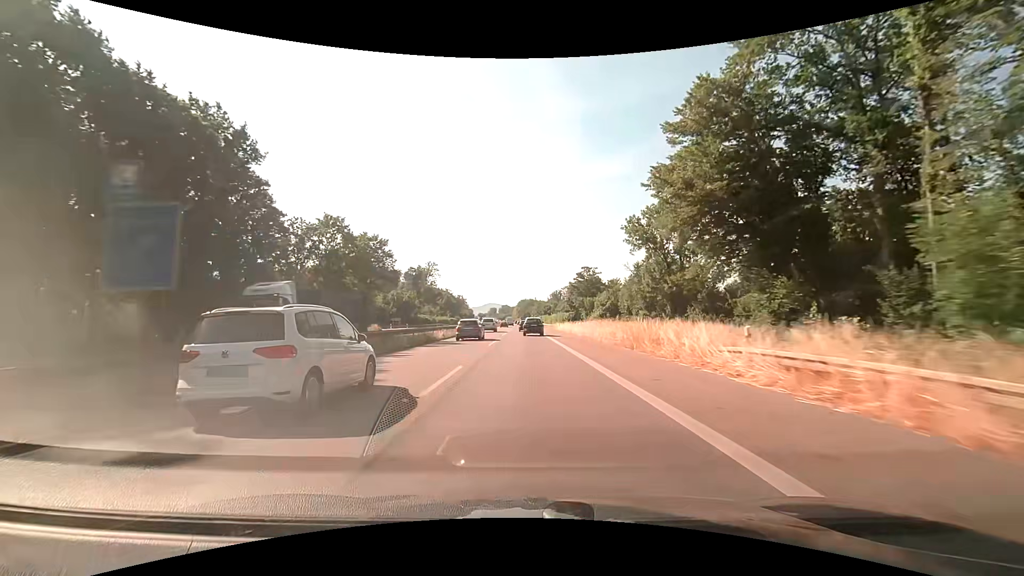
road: trunk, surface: asphalt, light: Day
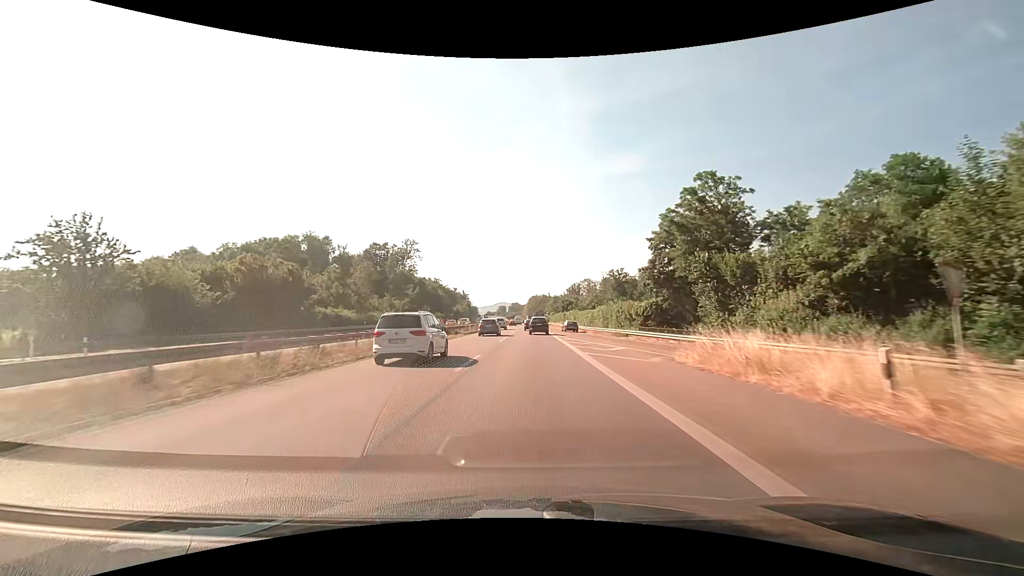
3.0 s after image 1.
(-0.6, +69.1) m; -1°
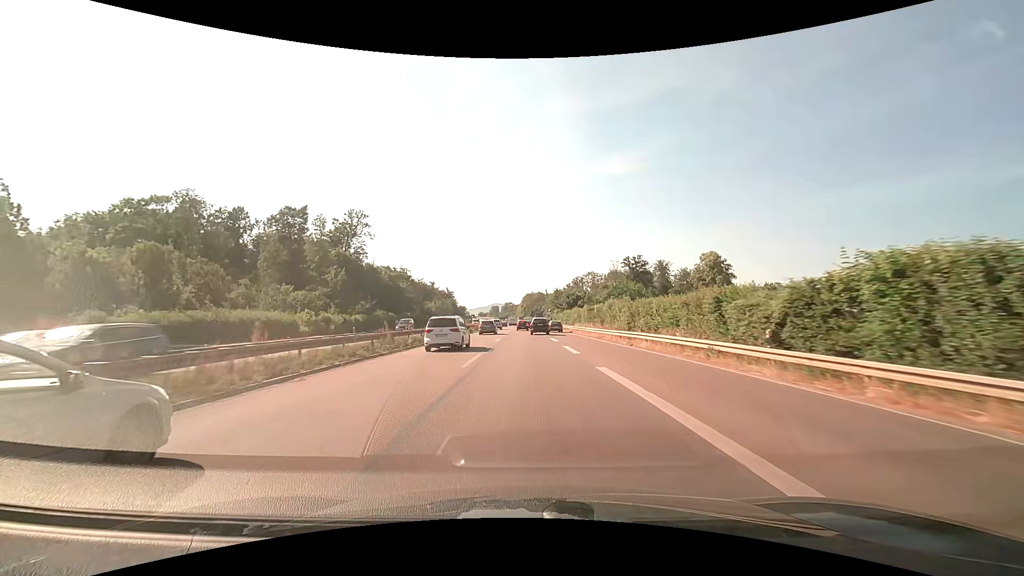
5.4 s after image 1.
(+0.2, +53.4) m; +1°
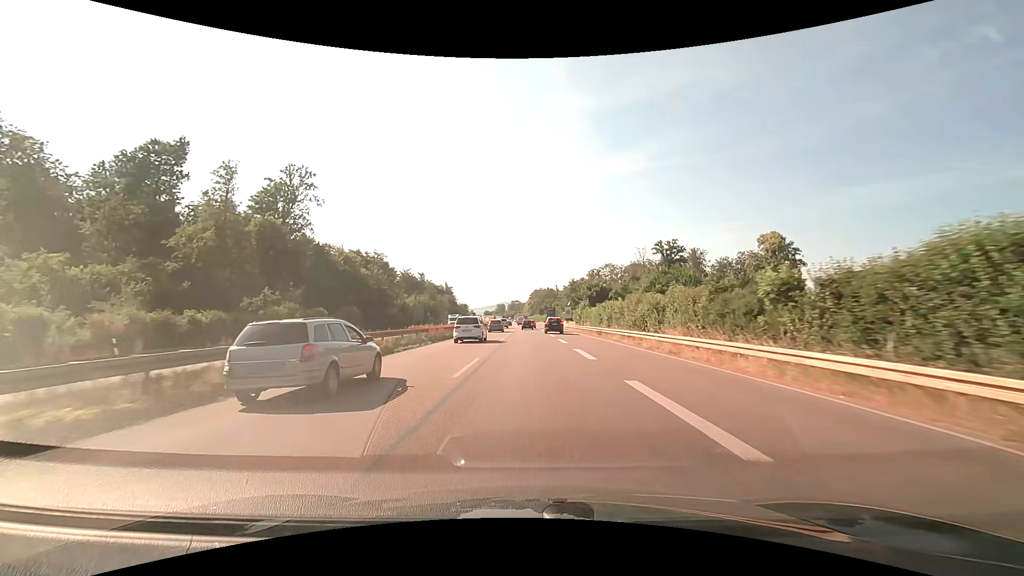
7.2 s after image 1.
(-0.4, +39.4) m; -1°
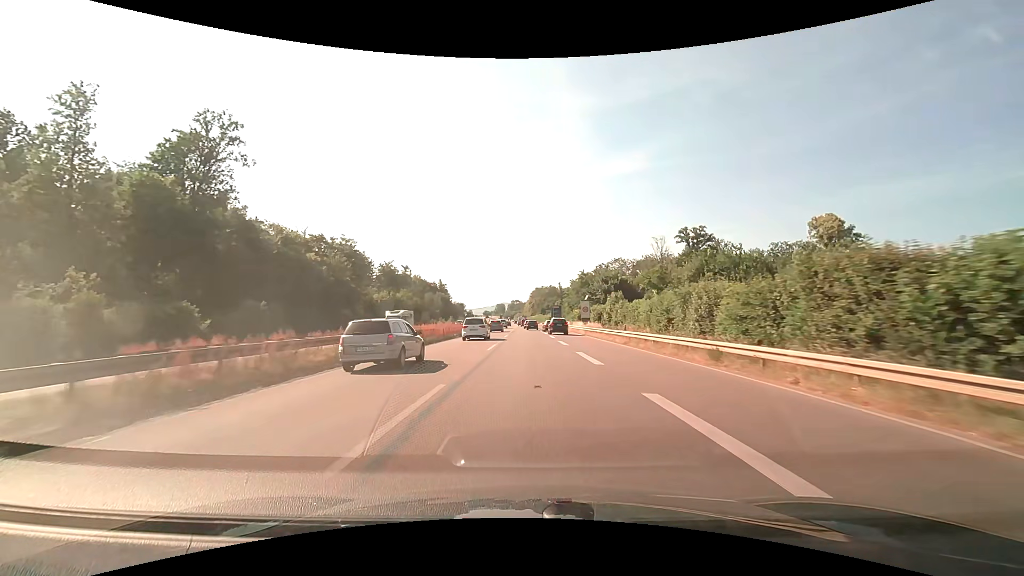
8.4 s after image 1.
(0.0, +25.7) m; 0°
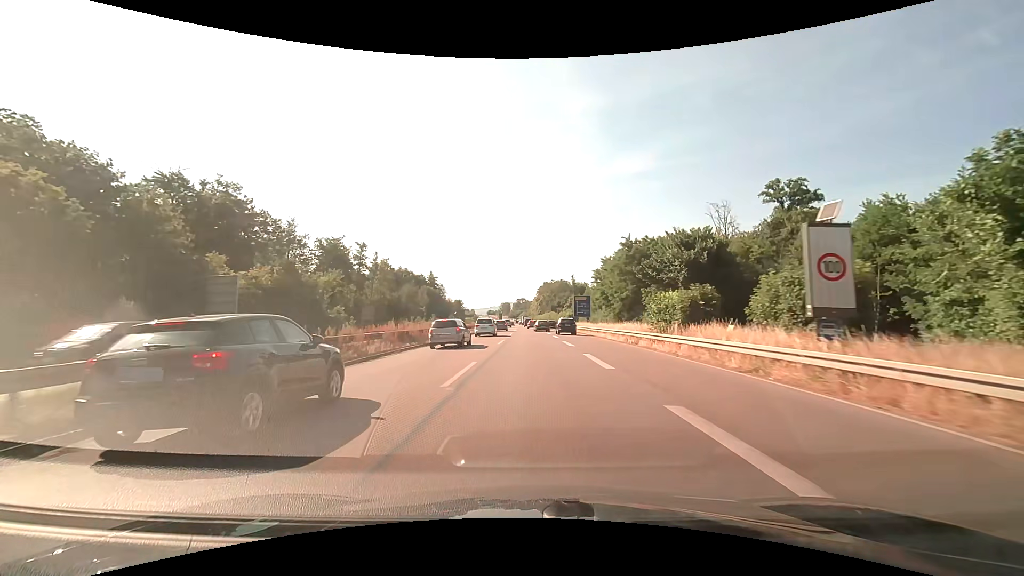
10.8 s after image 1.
(-0.3, +49.1) m; -1°
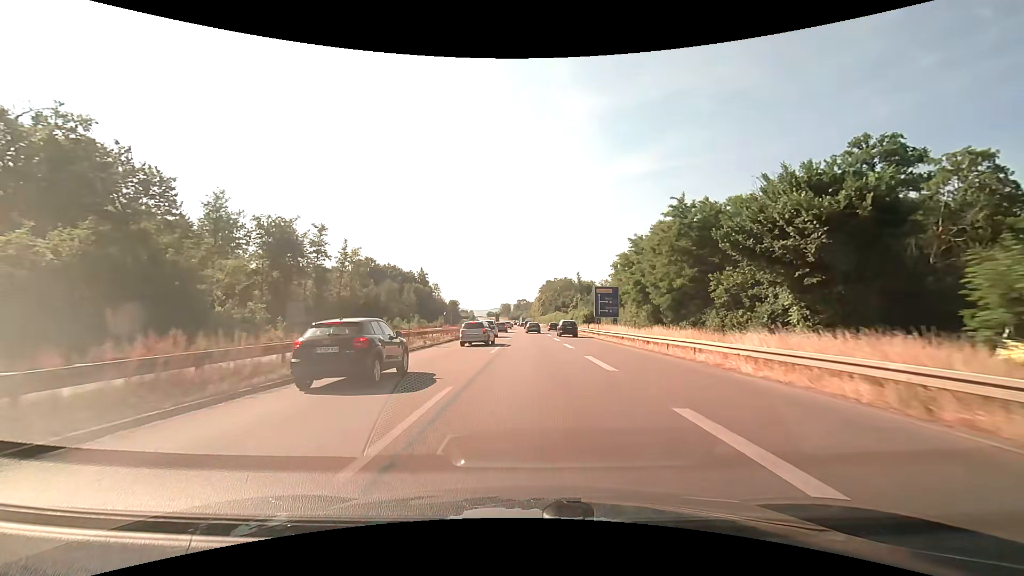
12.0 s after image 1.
(-0.1, +24.2) m; 0°
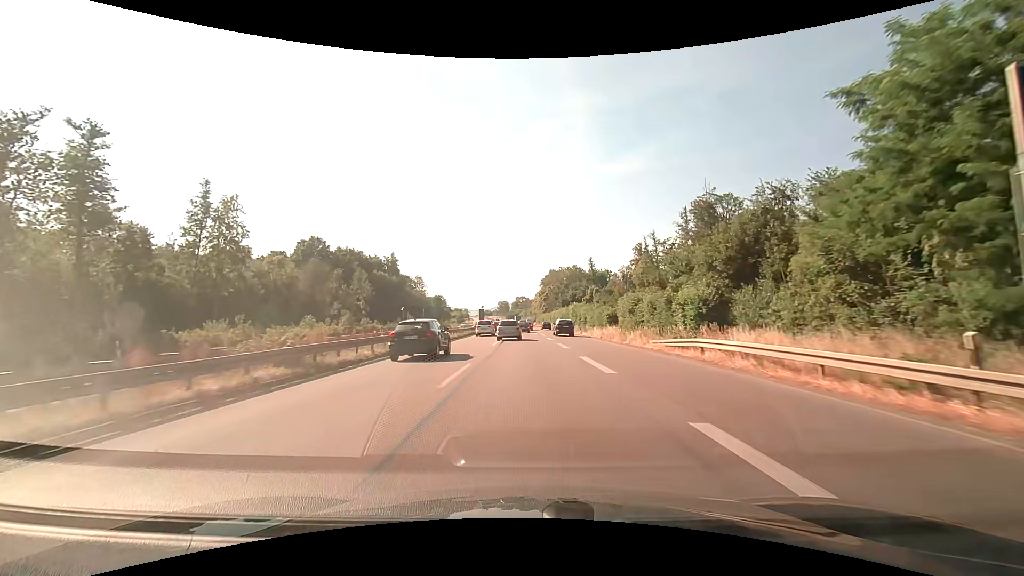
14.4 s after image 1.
(0.0, +49.3) m; 0°
(0, +10) (0, +20) (0, +30) (0, +40) (-1, +50) (-1, +60) (-1, +70) (-1, +80) (-2, +90) (-2, +100) m
